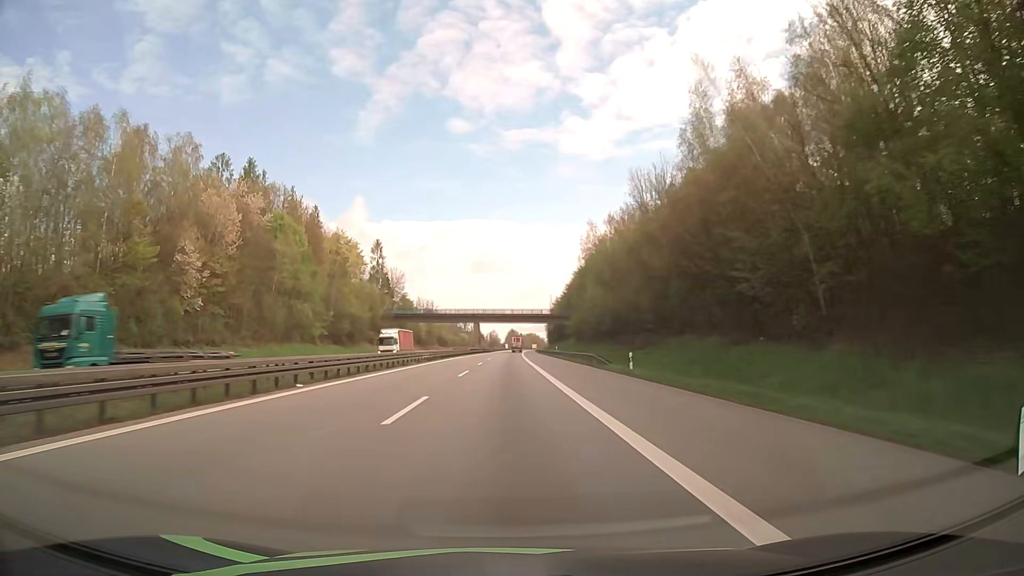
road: motorway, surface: asphalt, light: Day
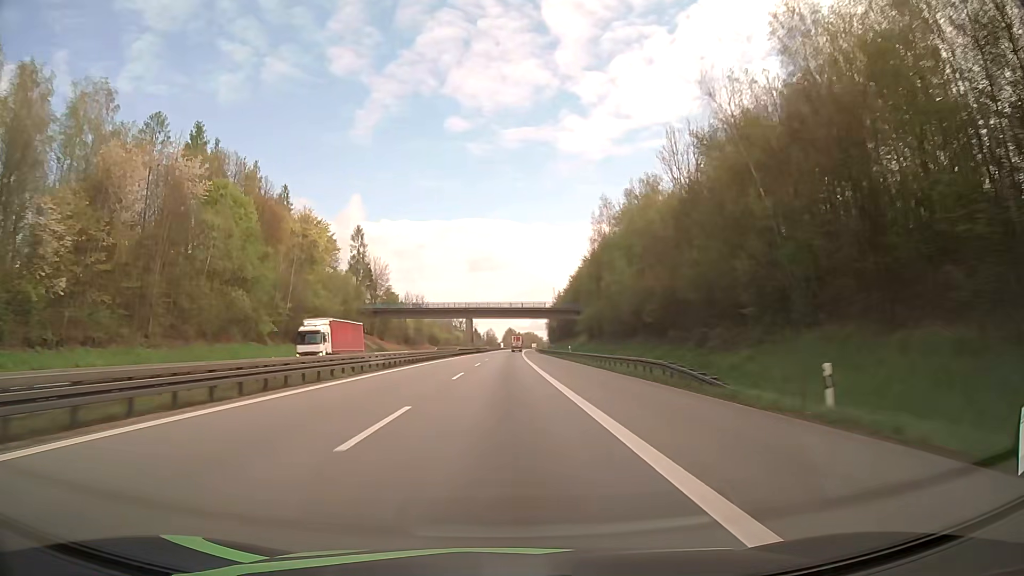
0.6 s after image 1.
(0.0, +20.9) m; 0°
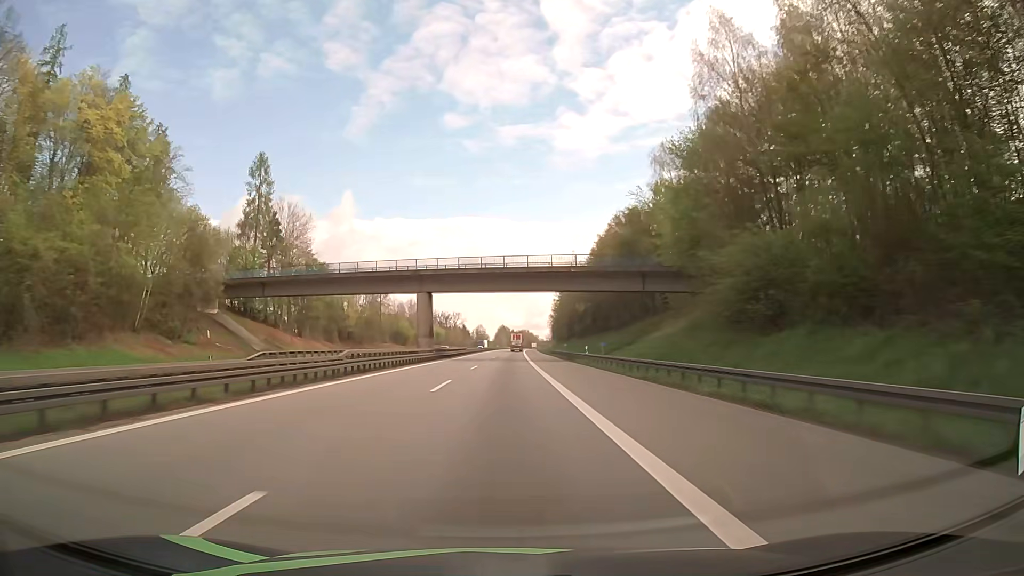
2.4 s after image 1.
(+0.3, +63.0) m; +1°
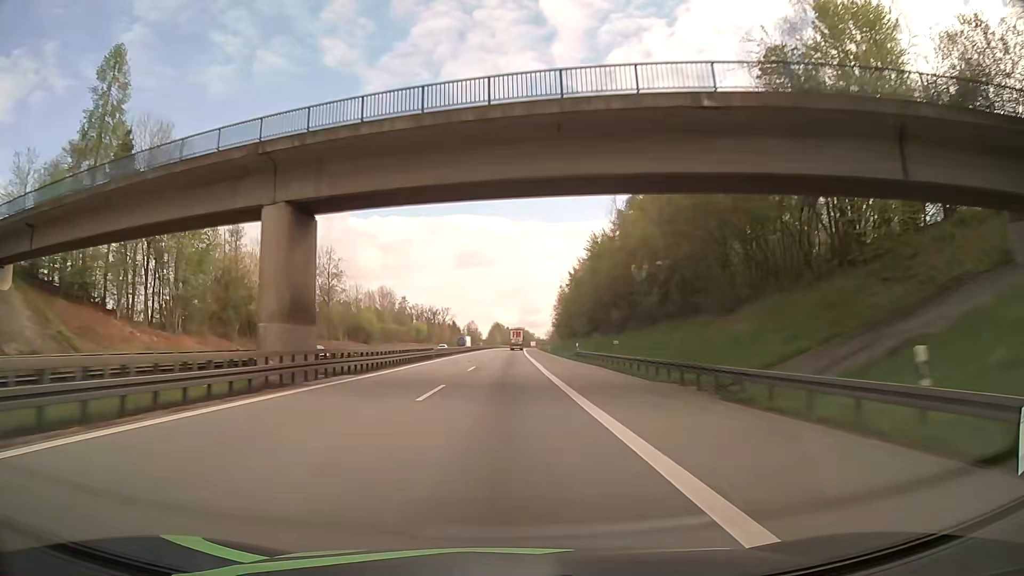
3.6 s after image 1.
(+0.2, +42.2) m; +1°
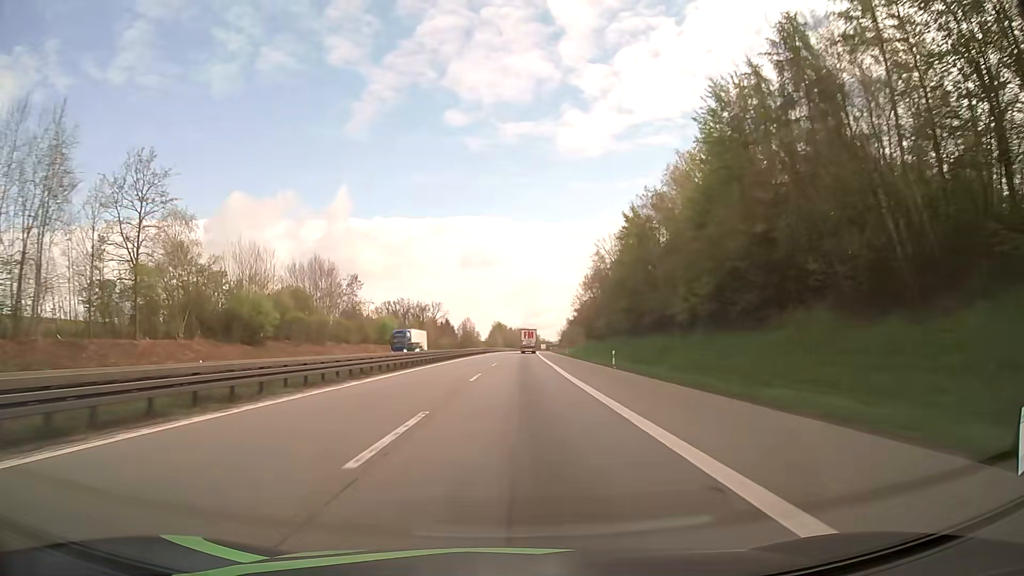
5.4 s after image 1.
(+0.1, +63.2) m; 0°
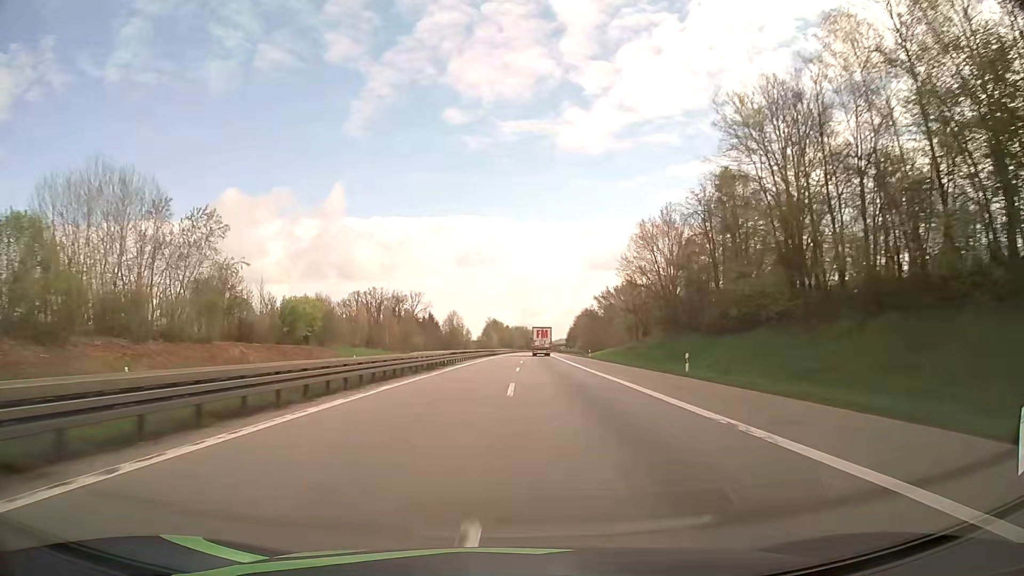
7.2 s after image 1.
(-0.4, +62.7) m; 0°
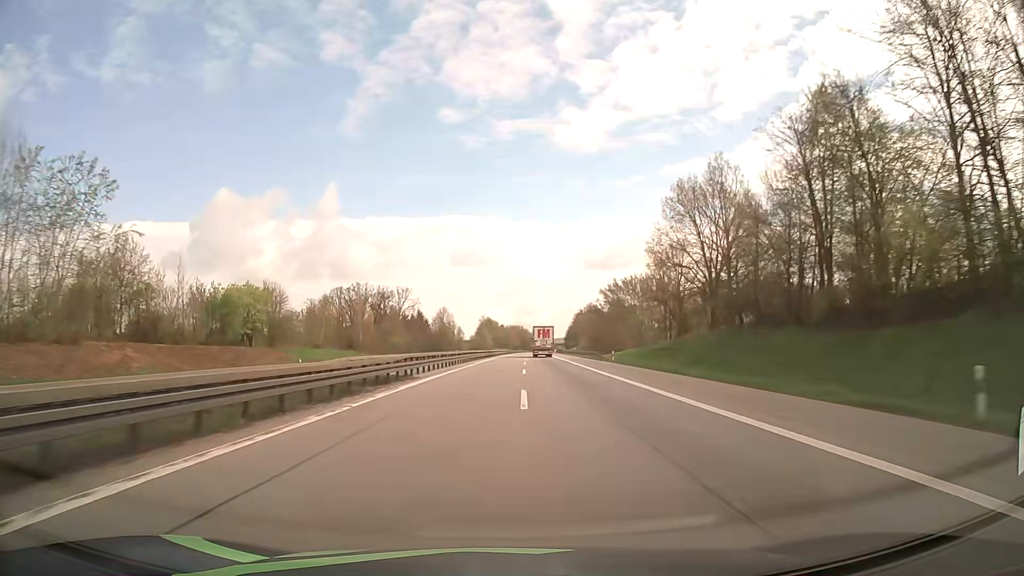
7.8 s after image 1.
(0.0, +20.8) m; 0°
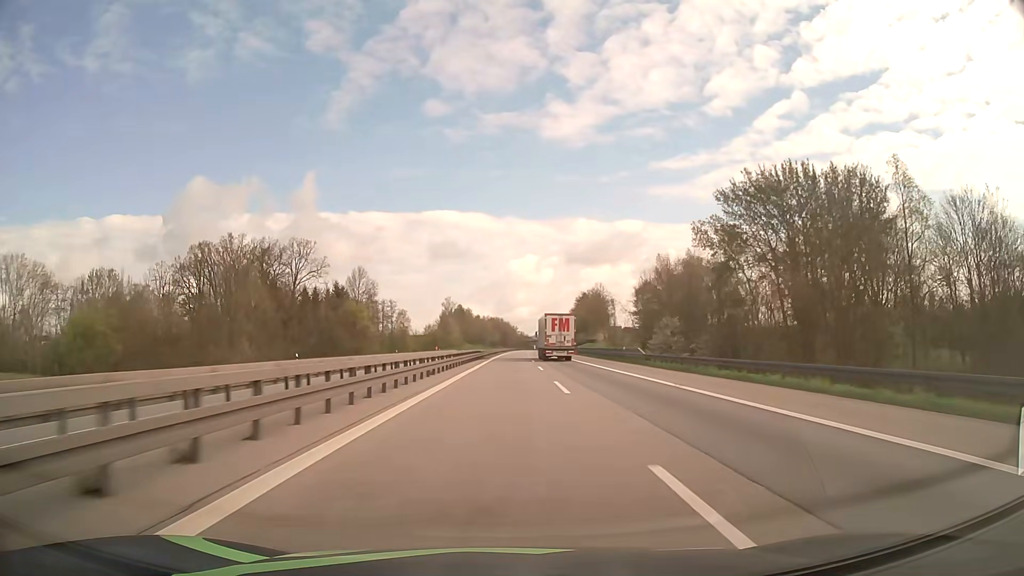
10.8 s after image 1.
(+1.7, +104.3) m; +2°
(0, +10) (0, +20) (0, +30) (0, +40) (0, +50) (0, +60) (0, +70) (+1, +80) (+1, +90) (+1, +100) m
